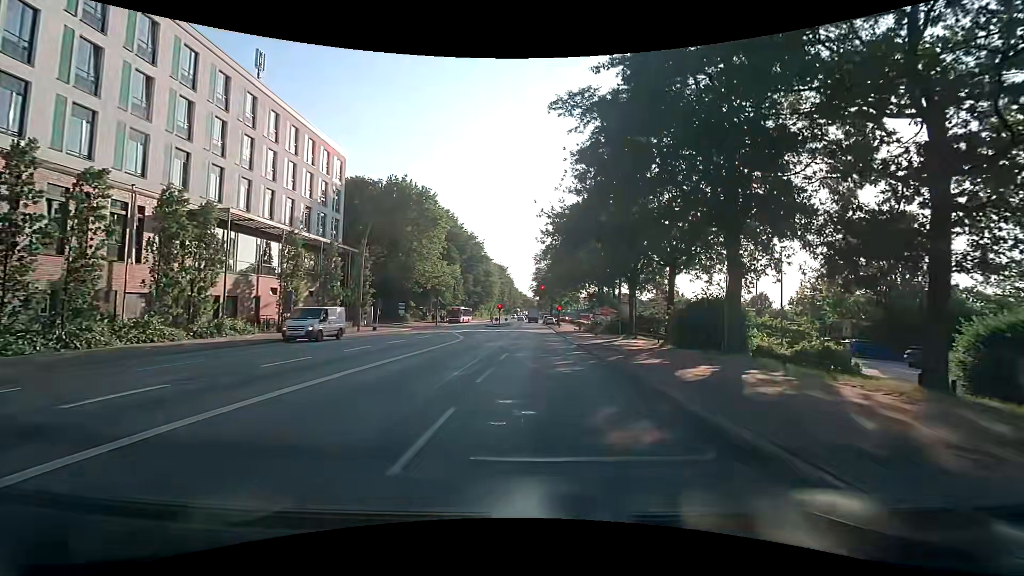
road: primary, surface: asphalt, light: Day
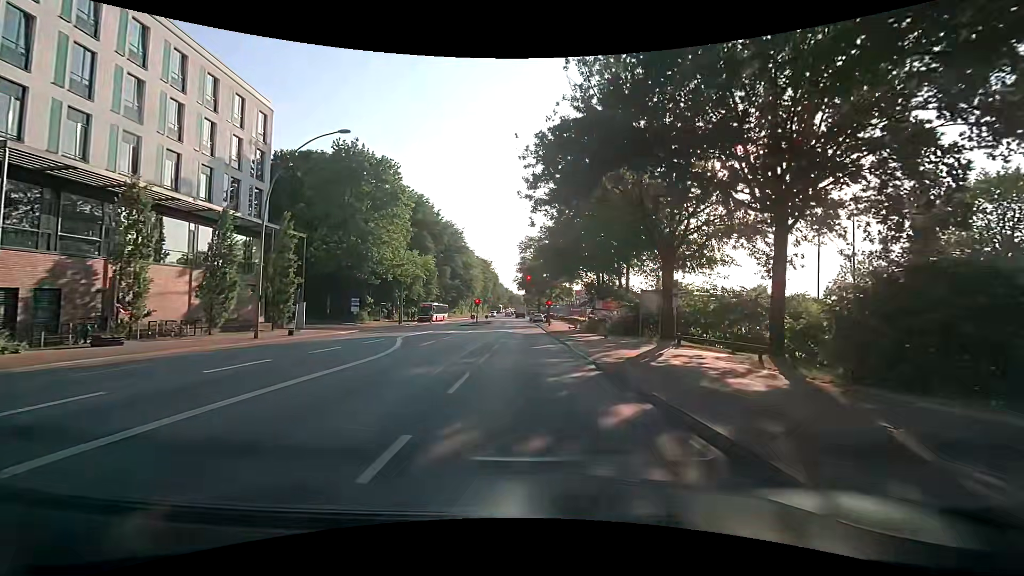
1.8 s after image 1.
(+0.4, +13.9) m; +2°
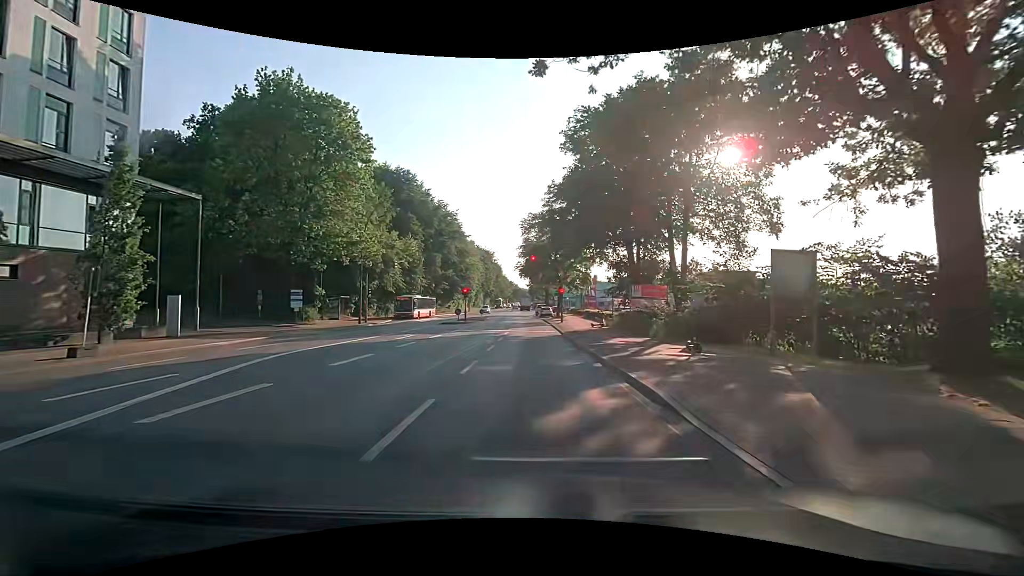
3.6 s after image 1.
(0.0, +16.2) m; 0°
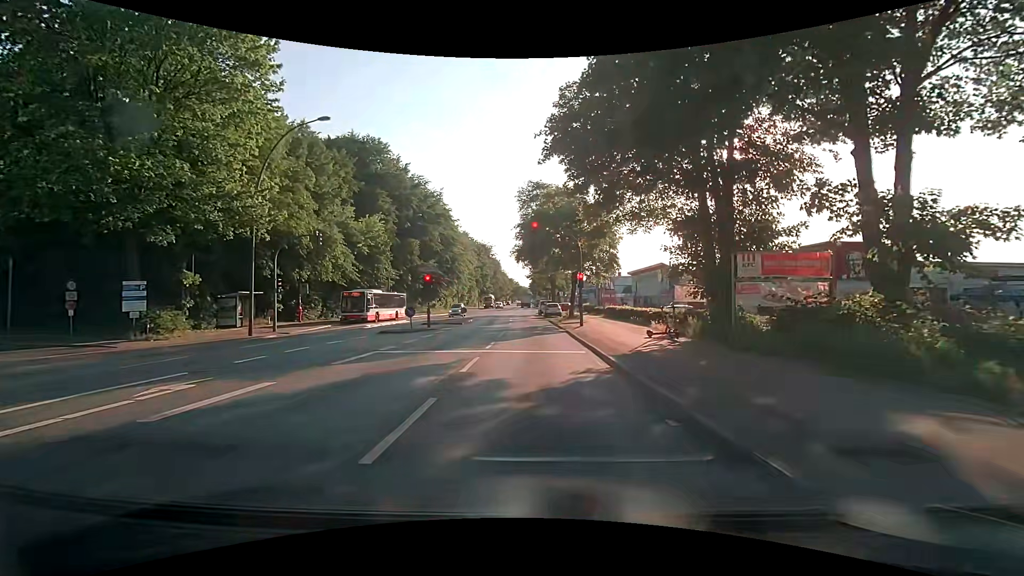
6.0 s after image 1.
(-0.3, +17.8) m; -1°
(0, +10) (0, +20) (0, +30) (0, +40) (0, +50) (-1, +60) (-1, +70) (-1, +80) (-1, +90) (-1, +100) m
